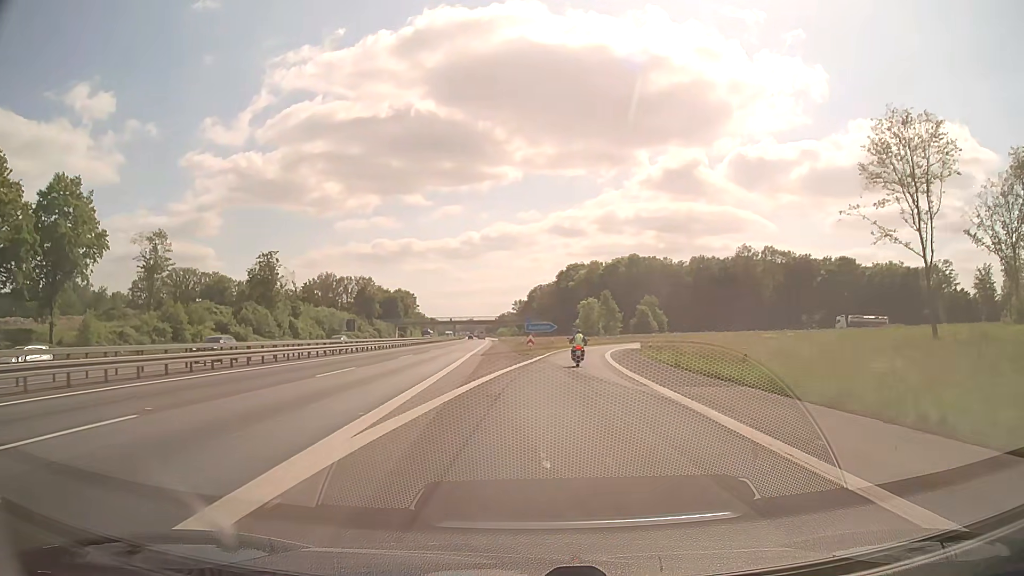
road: motorway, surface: asphalt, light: Day
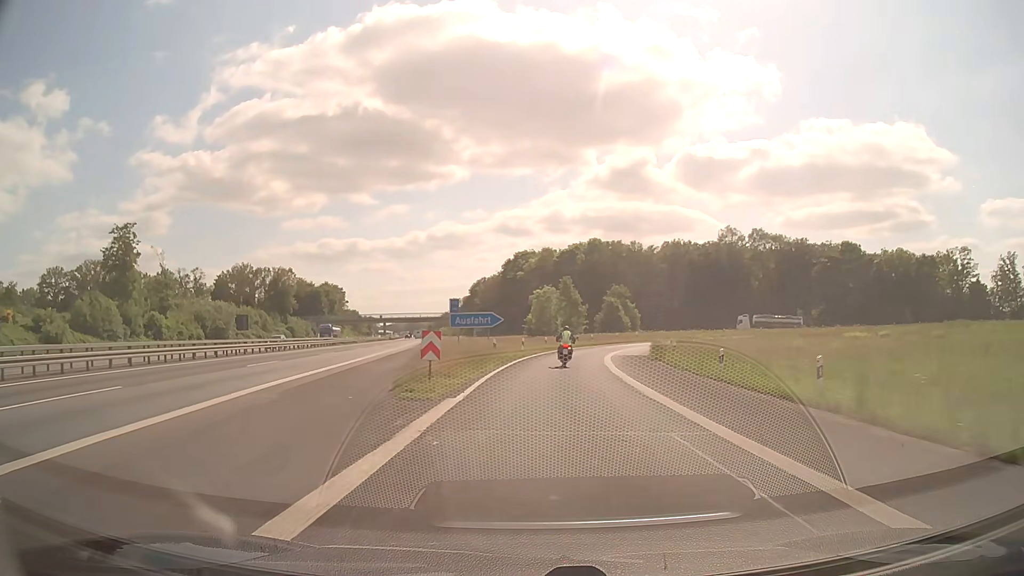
(+1.2, +30.1) m; +4°
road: motorway_link
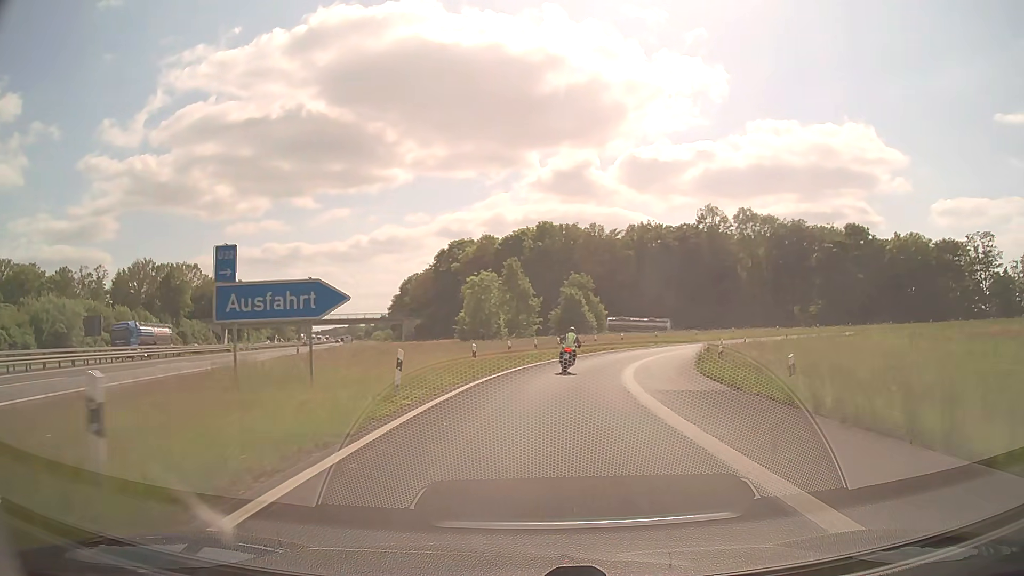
(+1.2, +28.0) m; +5°
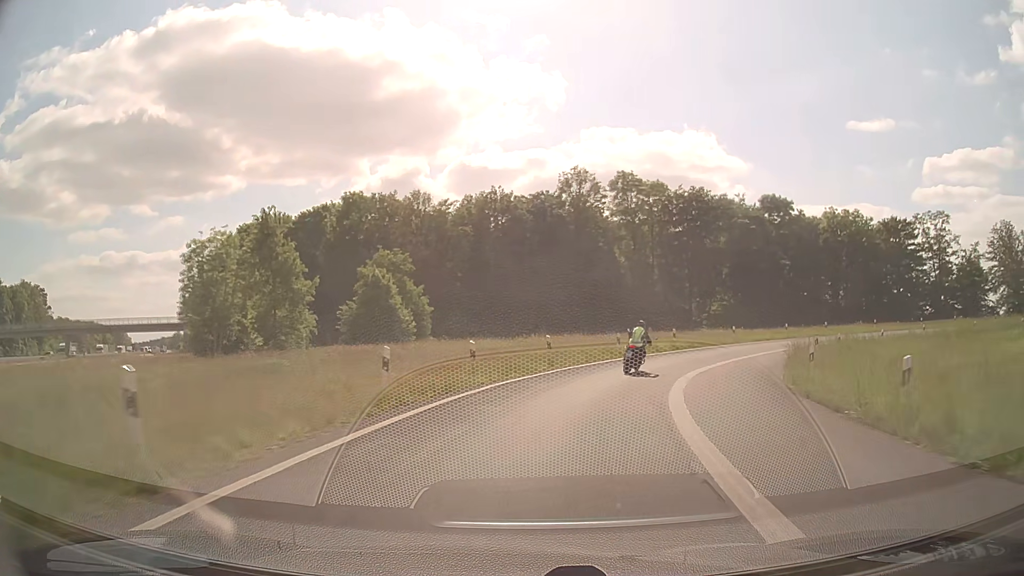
(+3.7, +33.5) m; +14°
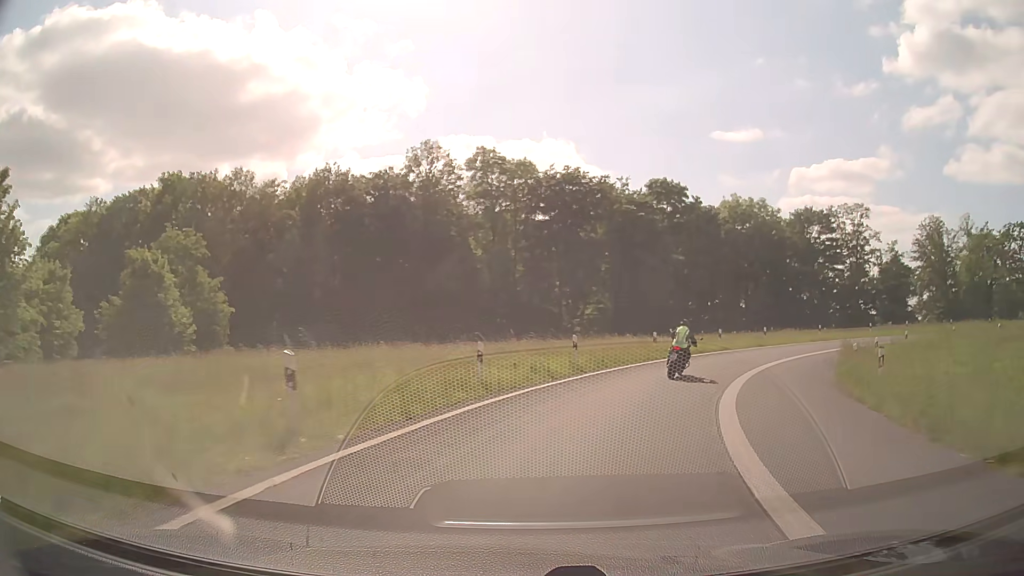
(+1.6, +15.7) m; +12°
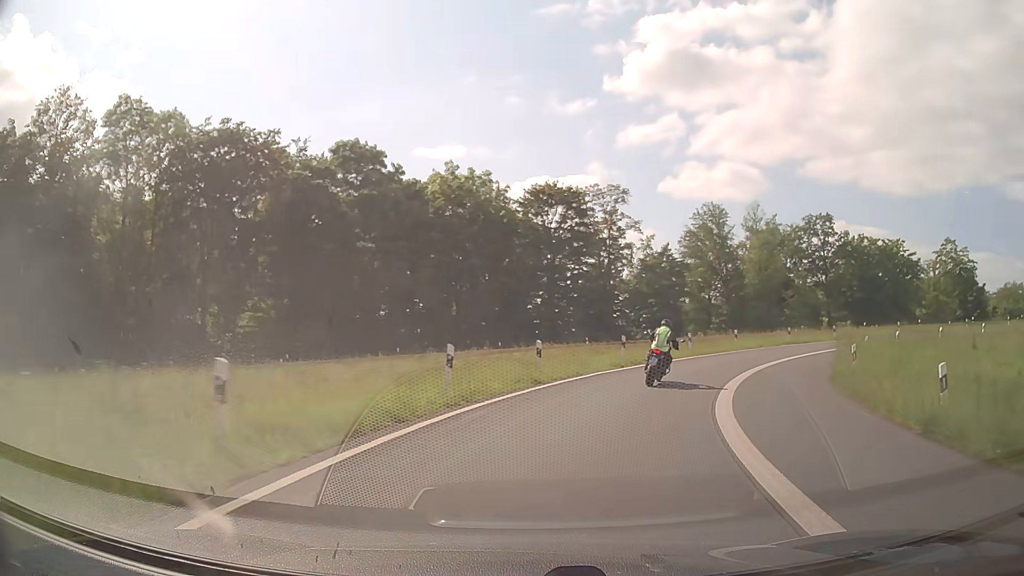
(+4.9, +21.5) m; +26°
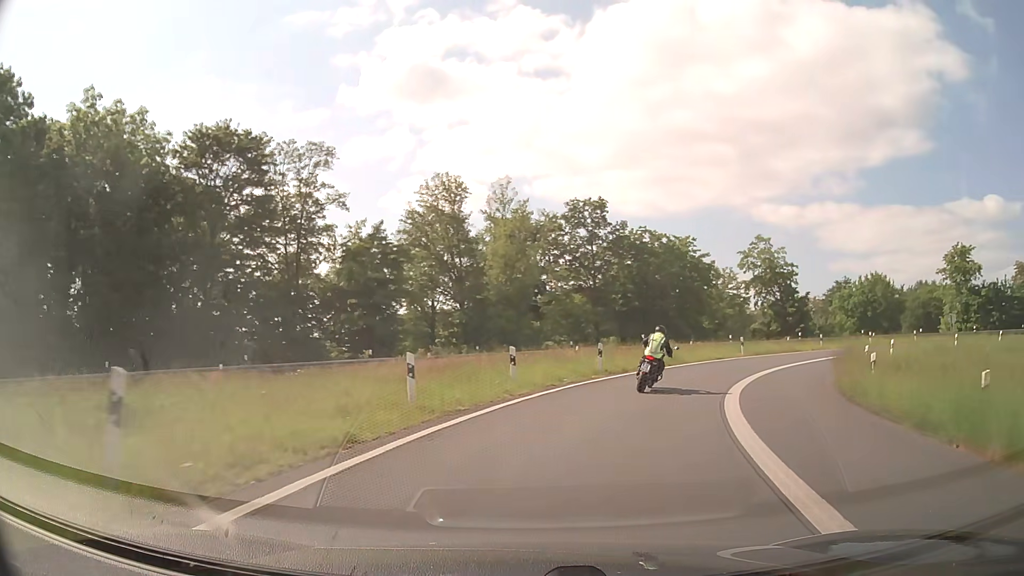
(+4.2, +20.3) m; +24°
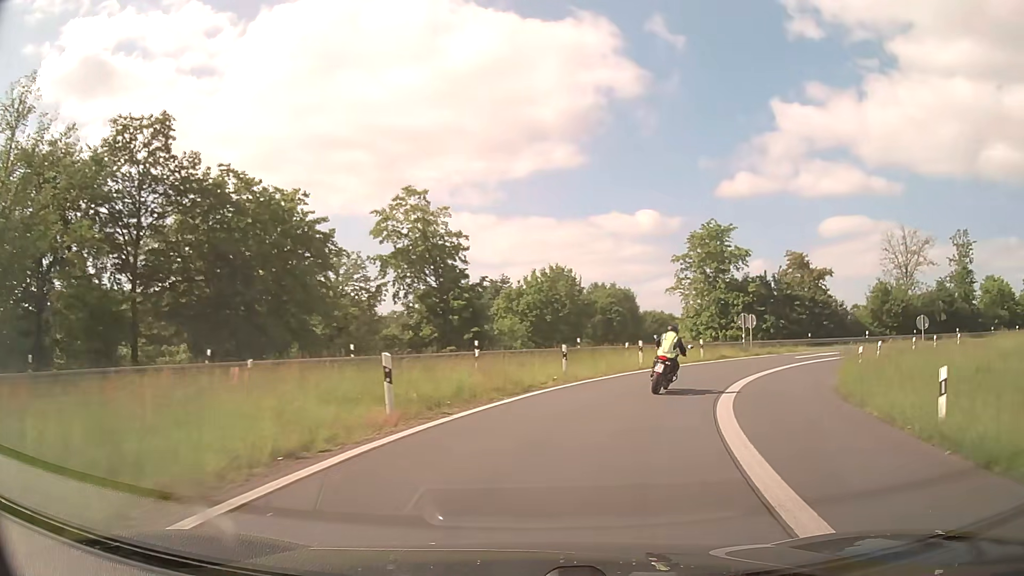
(+7.3, +26.2) m; +32°
(+1, +10) (+4, +19) (+9, +28) (+15, +36) (+23, +42) (+32, +47) (+41, +51) (+50, +54) (+60, +56) (+70, +59) m
